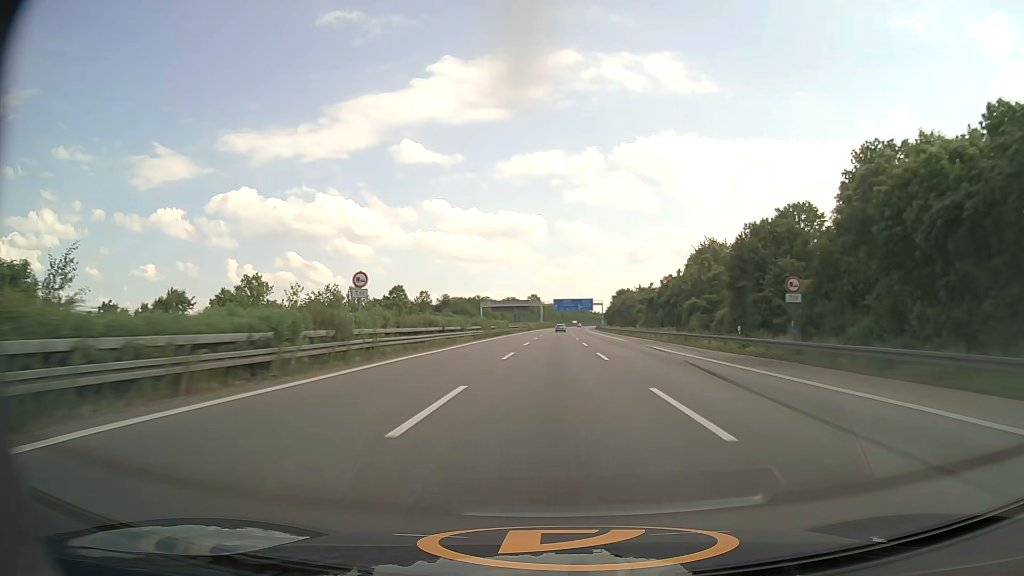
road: motorway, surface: asphalt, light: Day
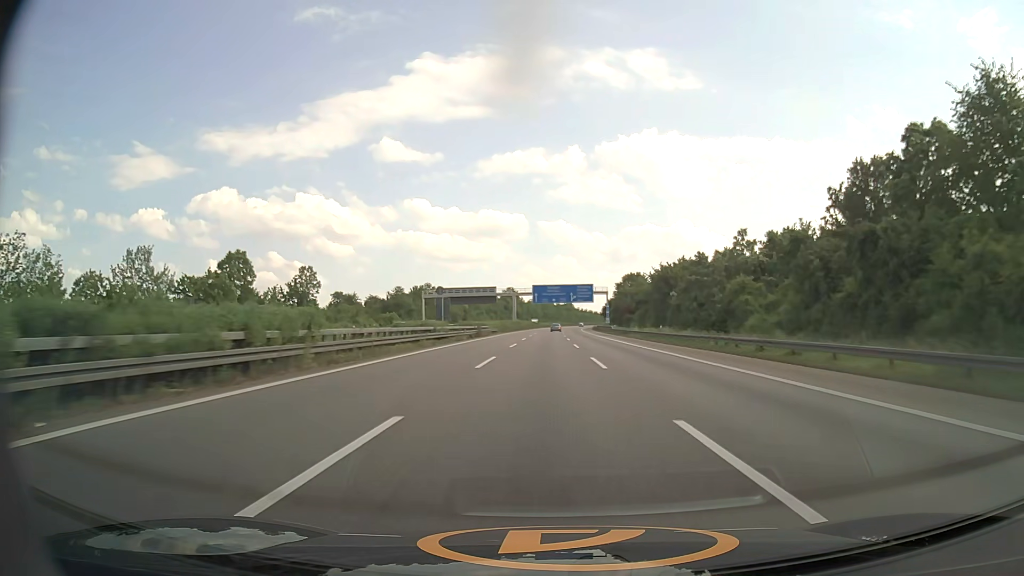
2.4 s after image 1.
(+0.7, +77.1) m; +1°
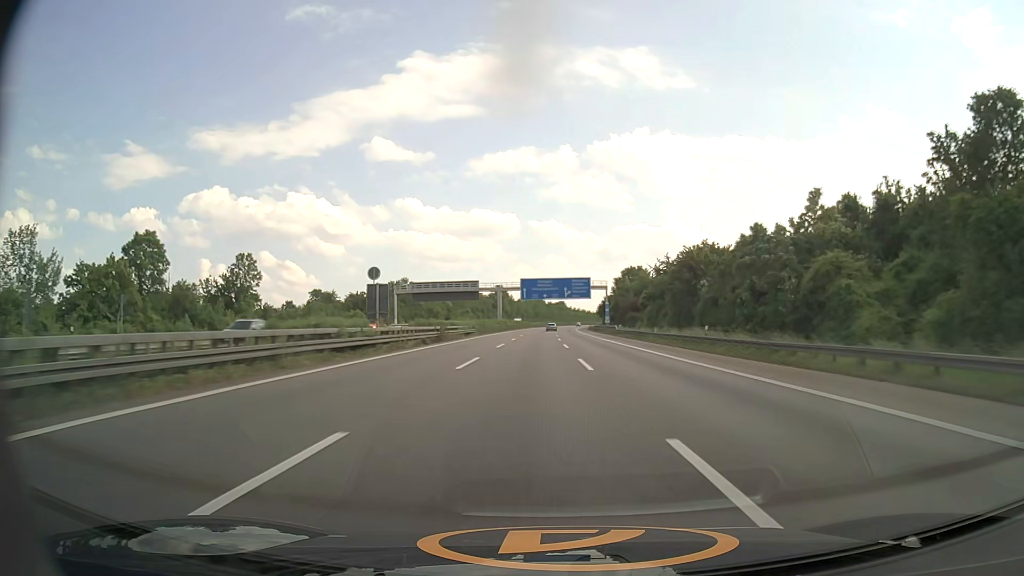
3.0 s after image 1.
(+0.1, +19.3) m; +1°
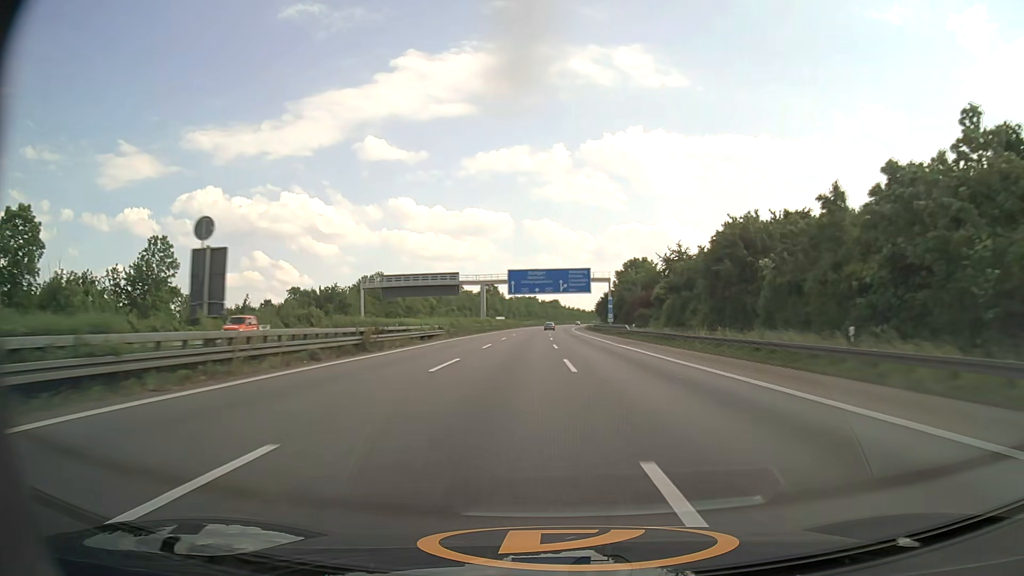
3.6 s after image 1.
(+0.1, +19.3) m; 0°
(0, +10) (0, +20) (0, +30) (0, +40) (0, +50) (+1, +60) (+1, +70) (+1, +80) (+1, +90) (+1, +100) m
